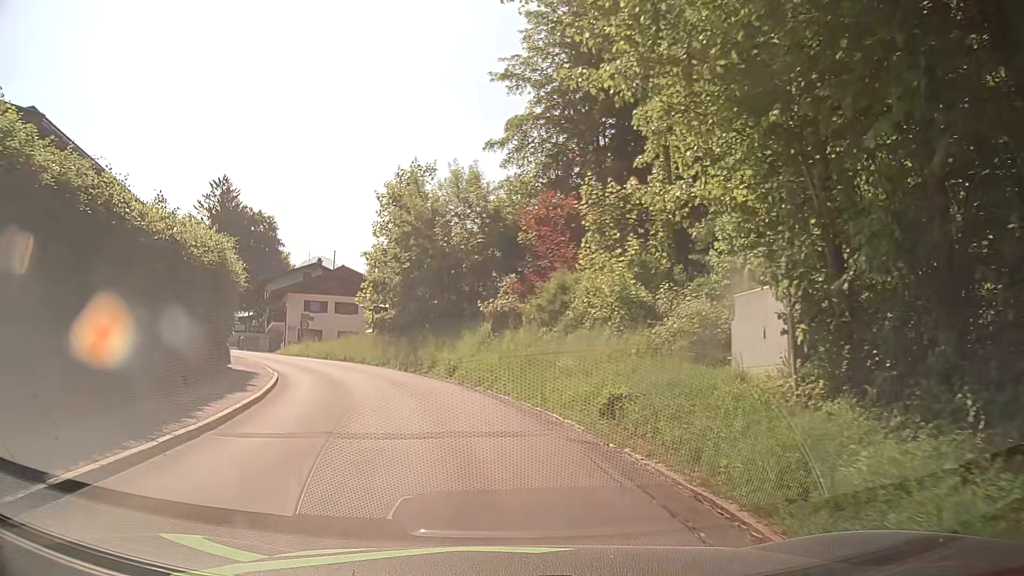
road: tertiary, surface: asphalt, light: Day
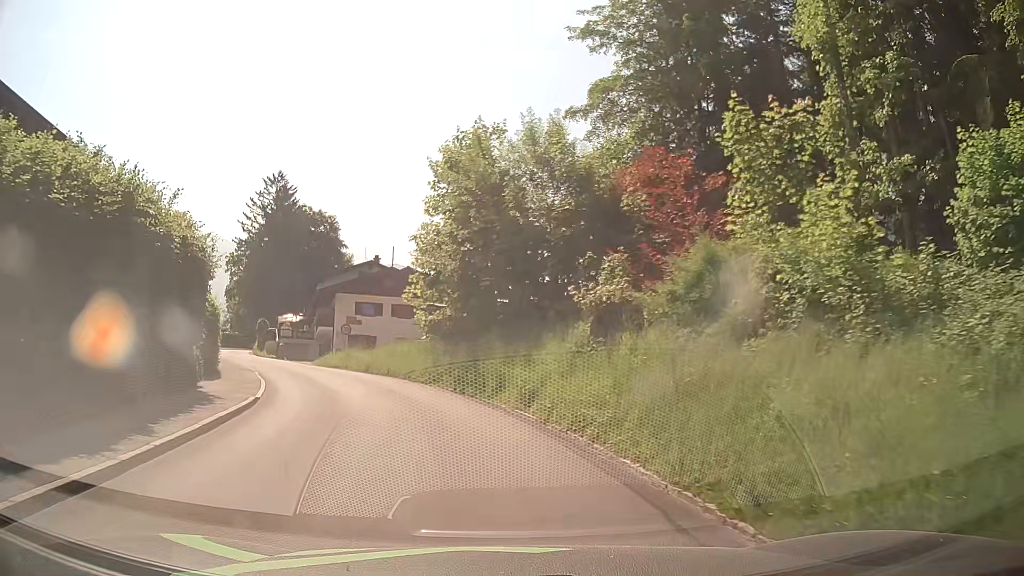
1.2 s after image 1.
(-0.4, +8.3) m; -6°
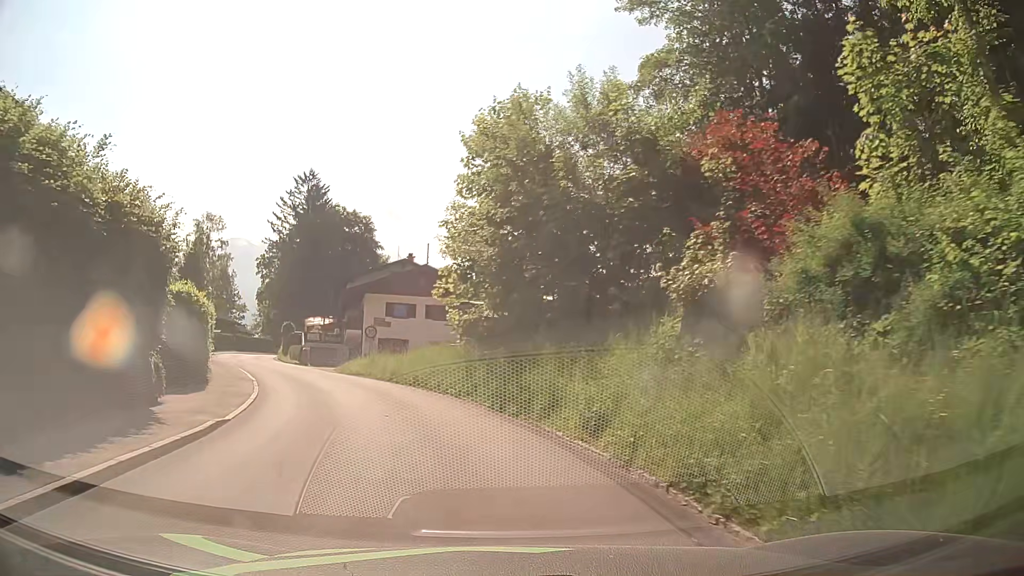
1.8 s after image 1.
(-0.1, +4.2) m; -3°
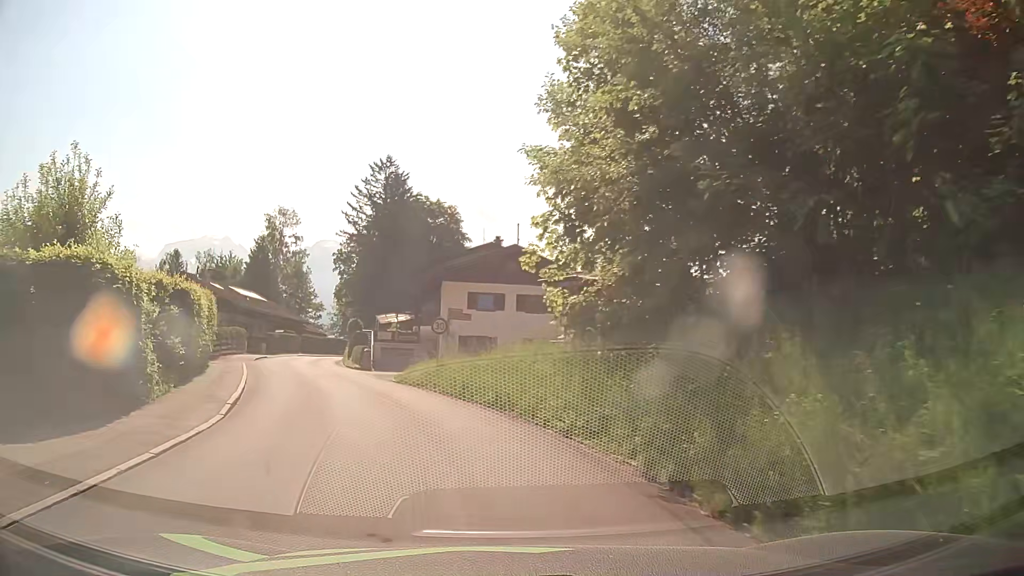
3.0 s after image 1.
(-0.7, +8.6) m; -9°
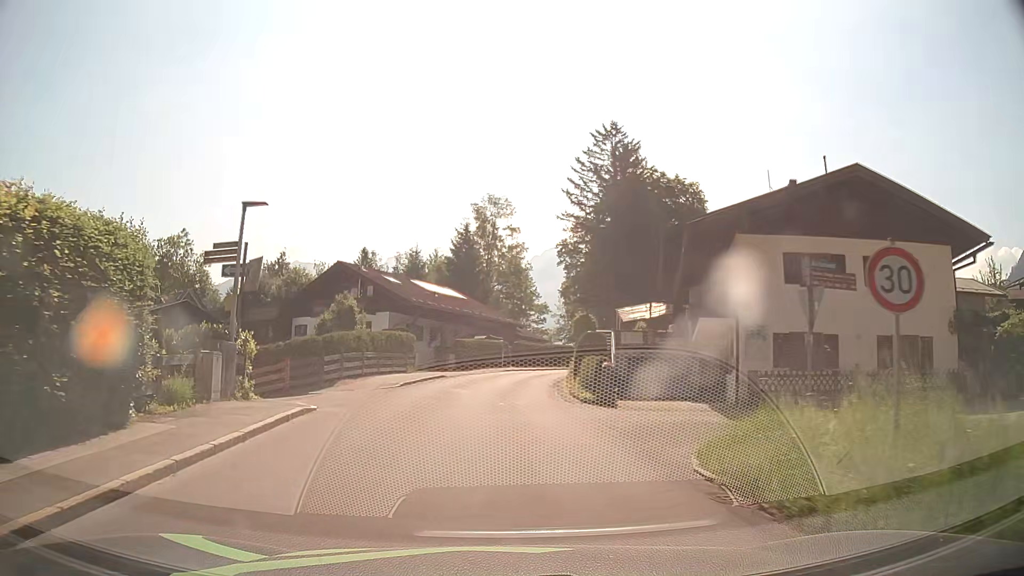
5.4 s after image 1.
(-3.3, +17.4) m; -19°
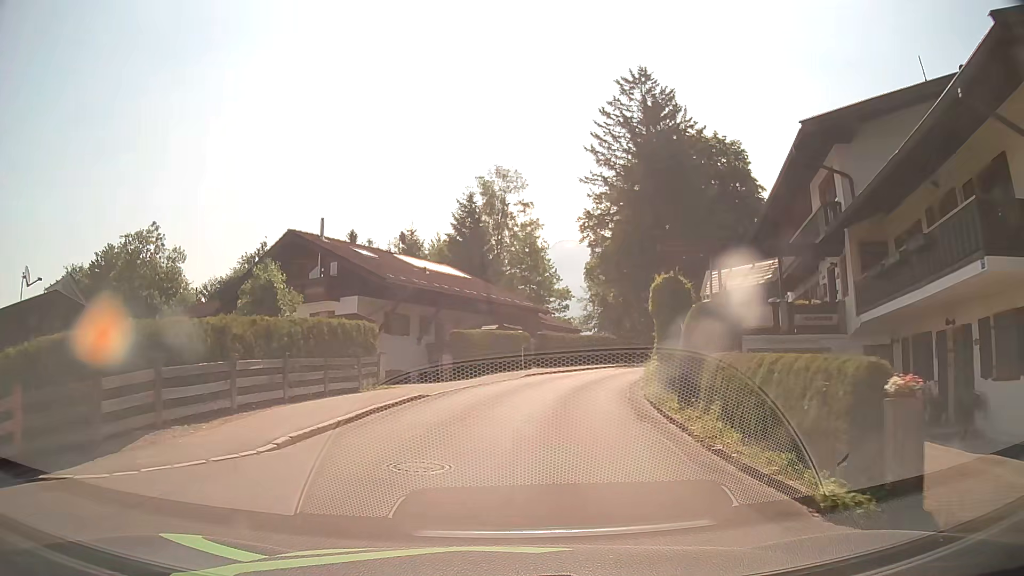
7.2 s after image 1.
(-0.6, +13.8) m; -3°
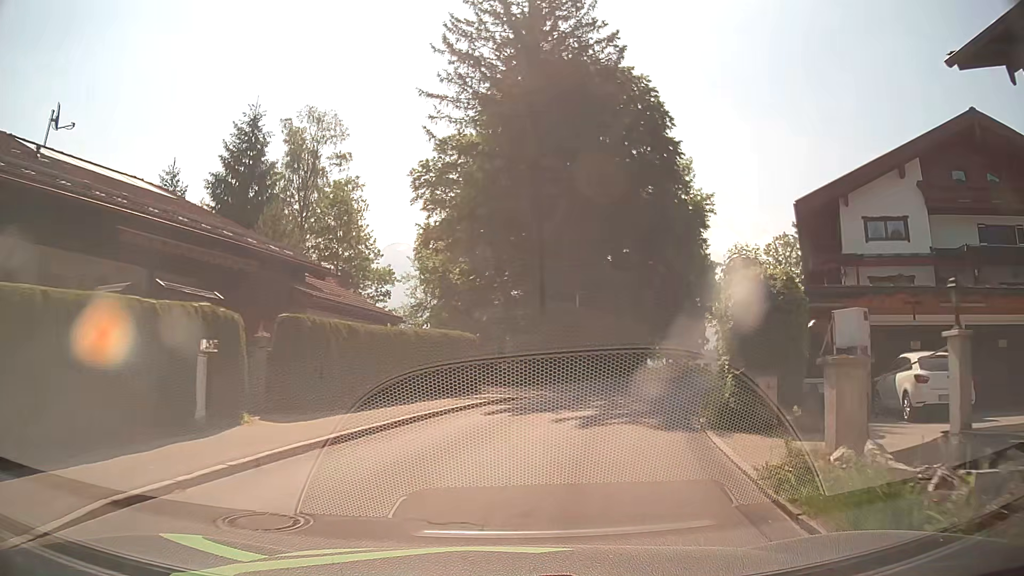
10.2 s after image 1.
(+2.4, +22.9) m; +14°
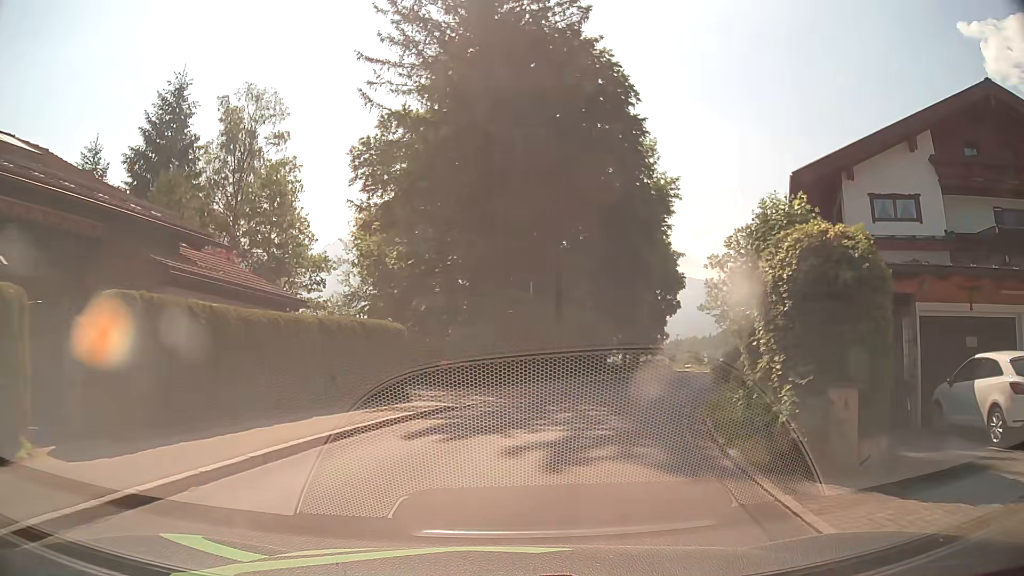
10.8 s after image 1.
(+0.2, +4.6) m; +5°
(+1, +10) (+3, +20) (+7, +29) (+11, +38) (+14, +48) (+18, +57) (+21, +66) (+25, +76) (+28, +85) (+32, +94) m
